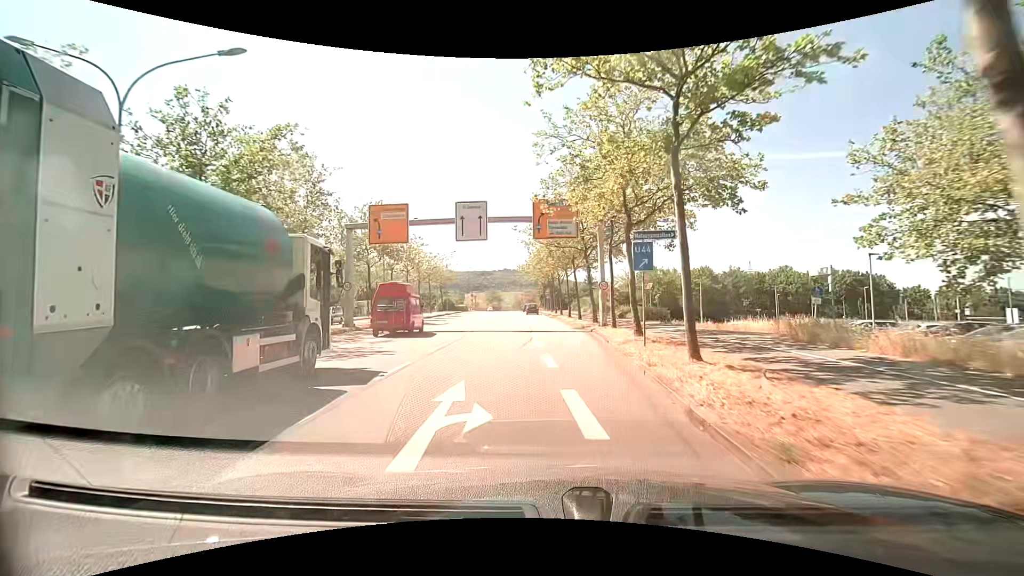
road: primary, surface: asphalt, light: Day
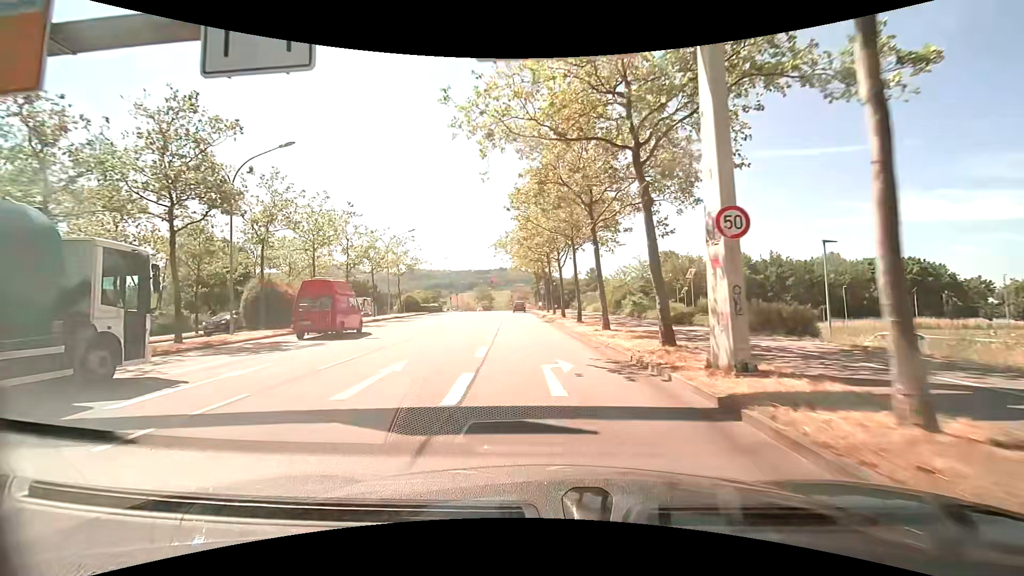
(+0.5, +22.4) m; +1°
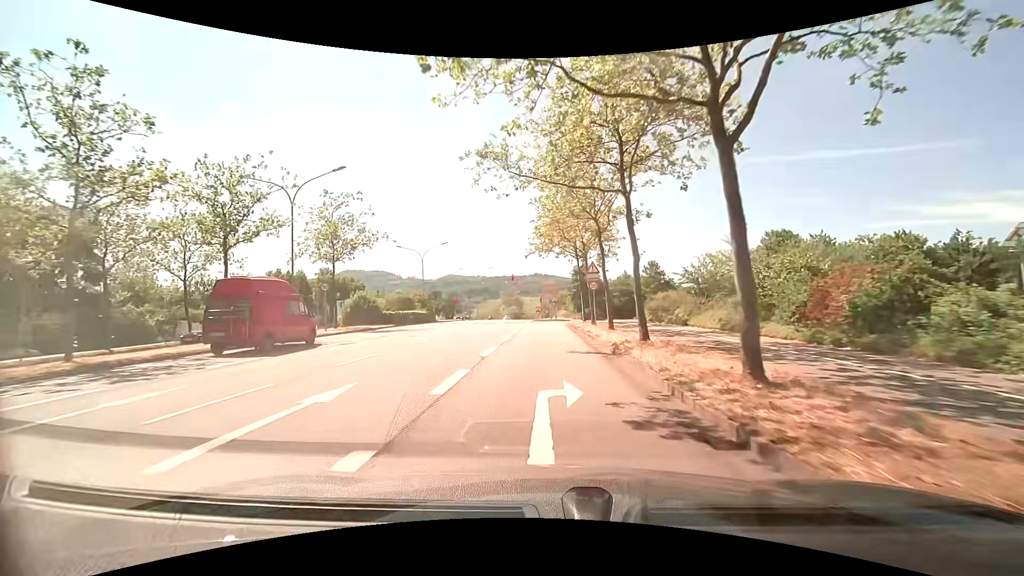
(-0.9, +29.1) m; -4°
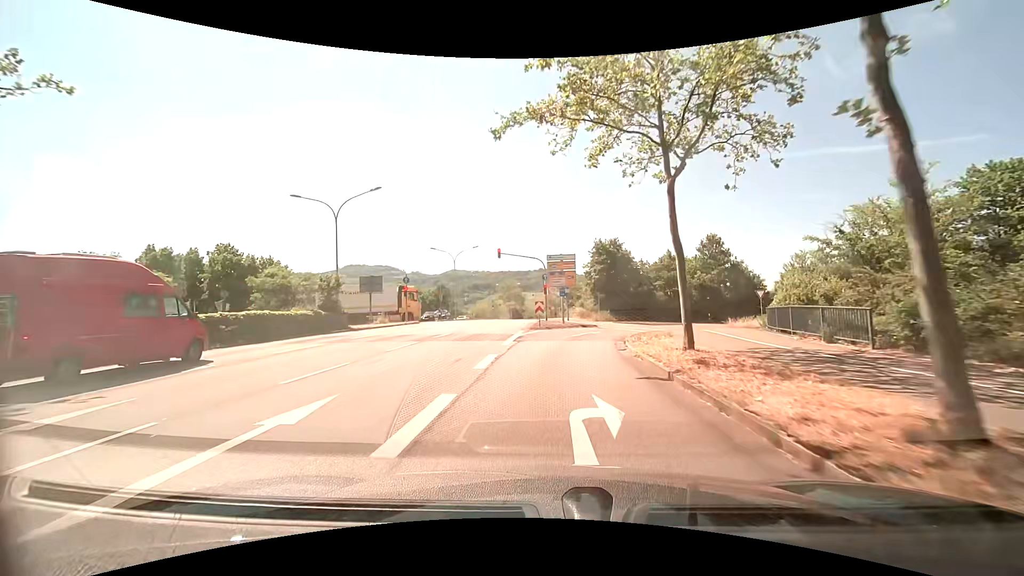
(-0.3, +27.1) m; -1°
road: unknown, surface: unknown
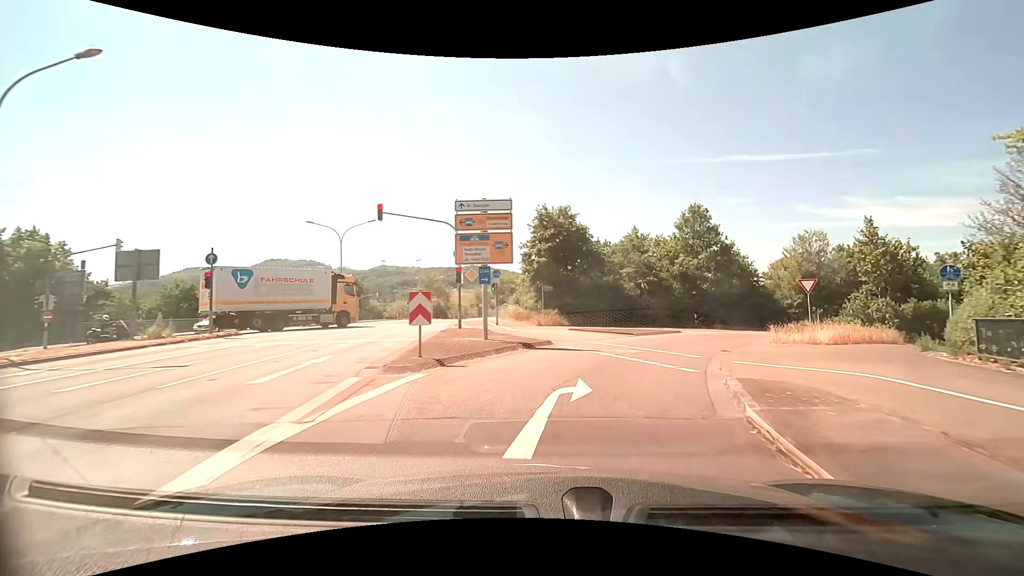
(+0.6, +17.6) m; +7°
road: primary_link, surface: asphalt
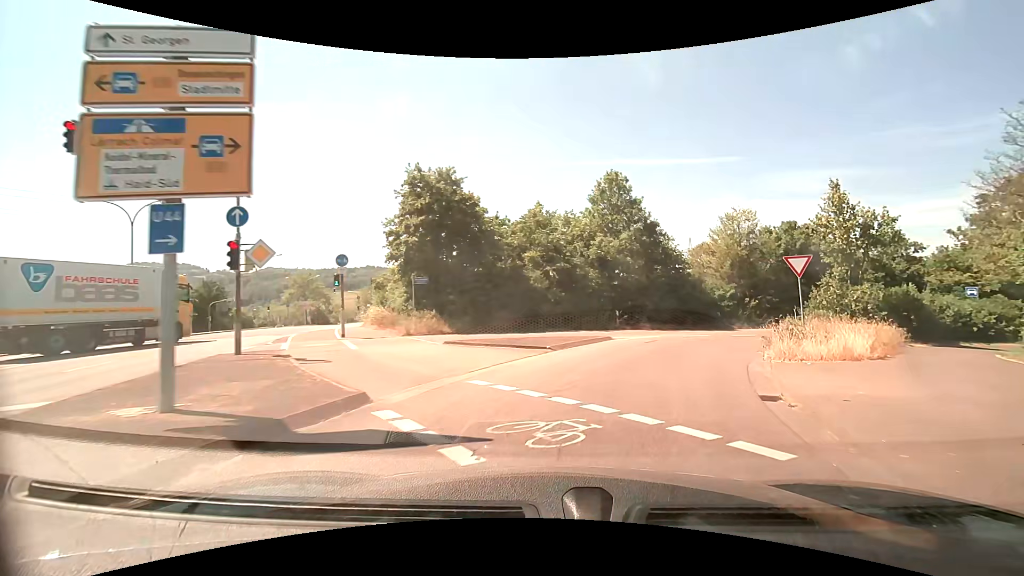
(+1.0, +10.5) m; +12°
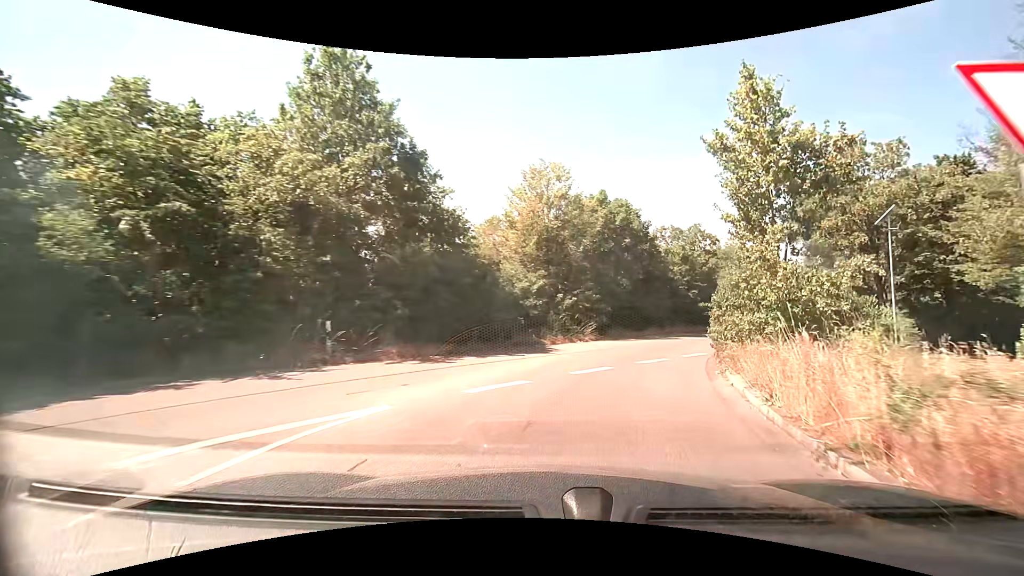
(+3.2, +15.5) m; +25°
